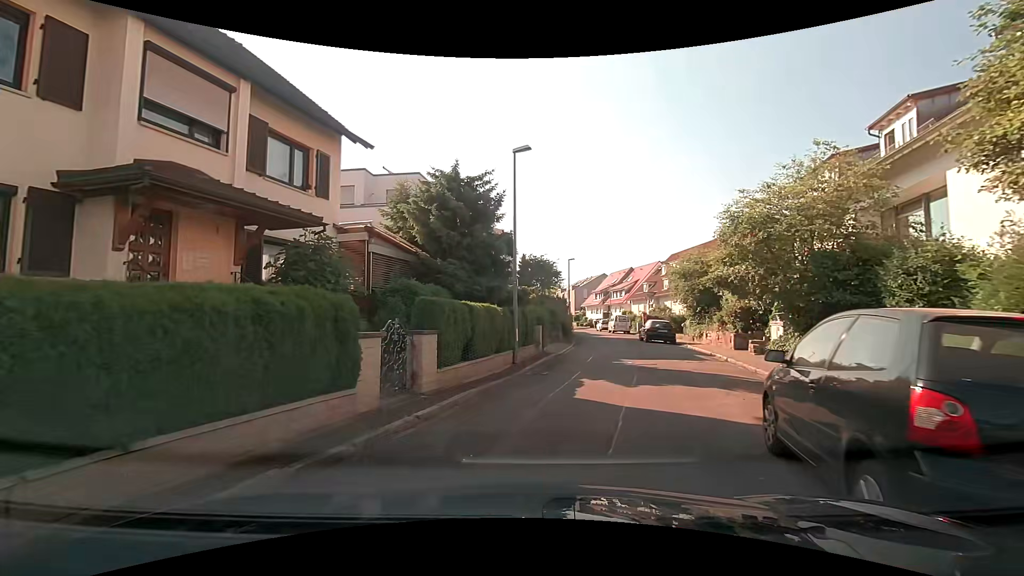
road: residential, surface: asphalt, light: Day
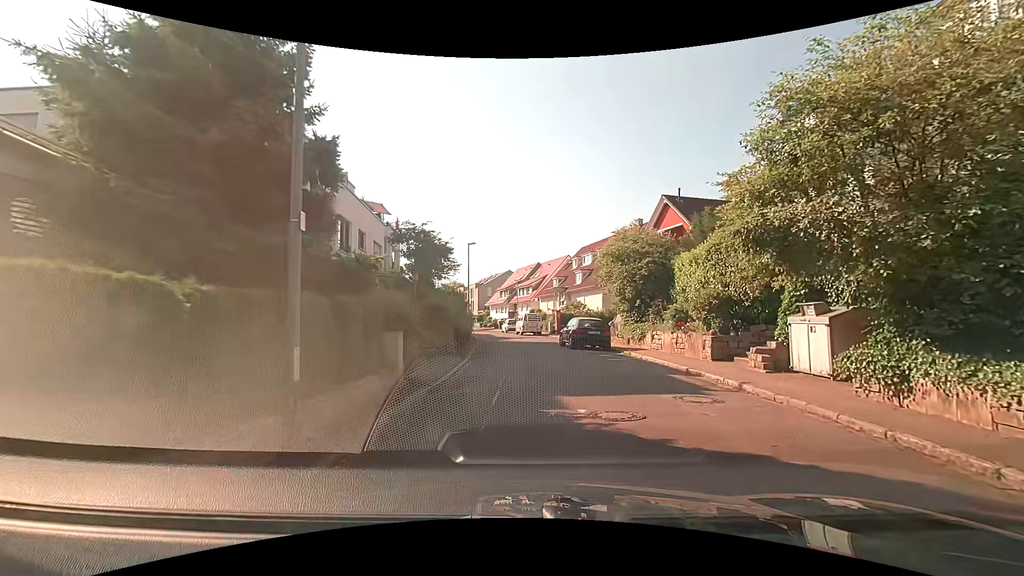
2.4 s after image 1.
(+0.7, +9.4) m; +9°
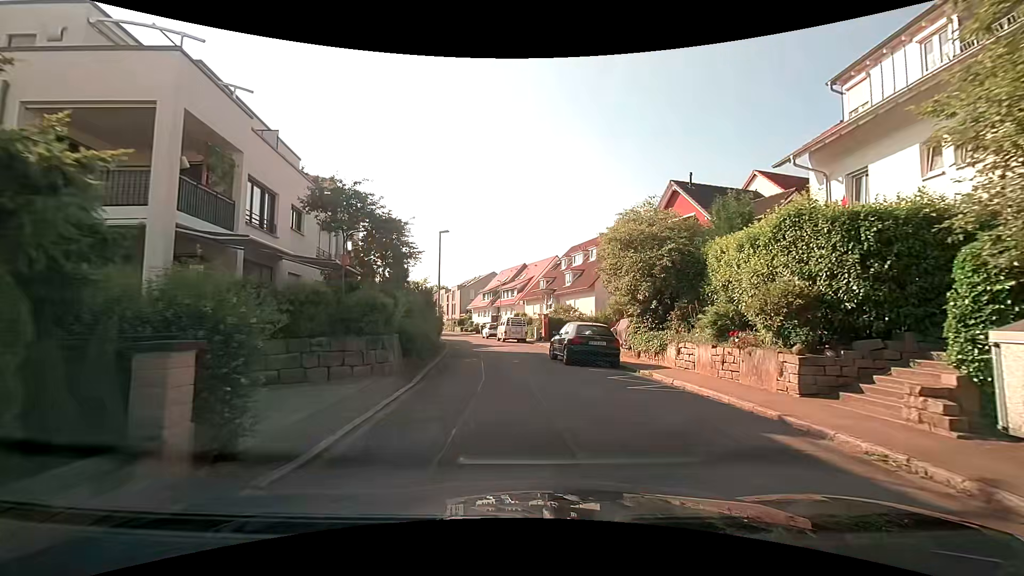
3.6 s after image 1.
(+0.3, +5.8) m; +2°
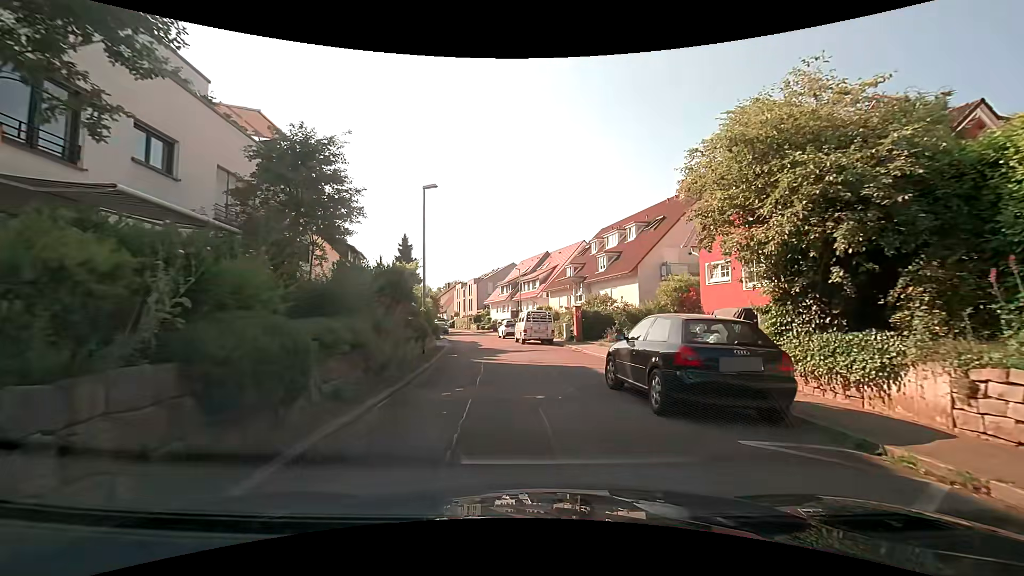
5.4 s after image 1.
(-0.1, +9.1) m; -3°
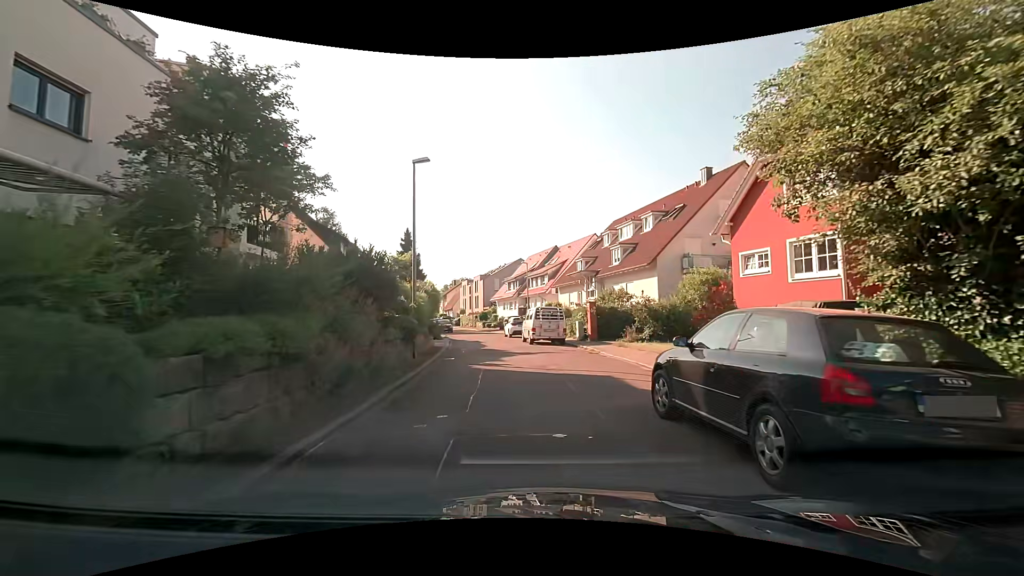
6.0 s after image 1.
(0.0, +2.9) m; +1°
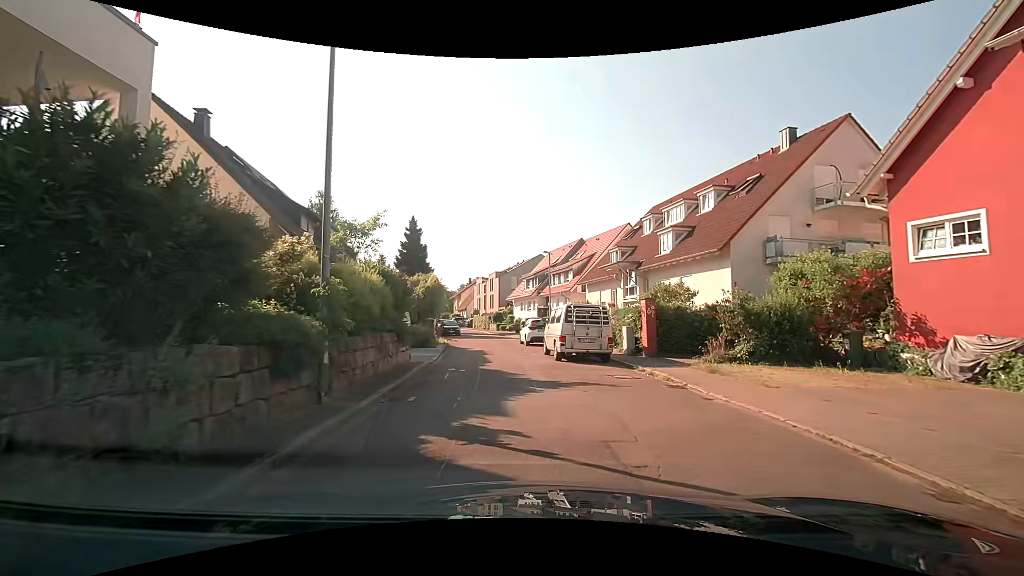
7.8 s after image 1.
(-0.4, +8.4) m; -4°
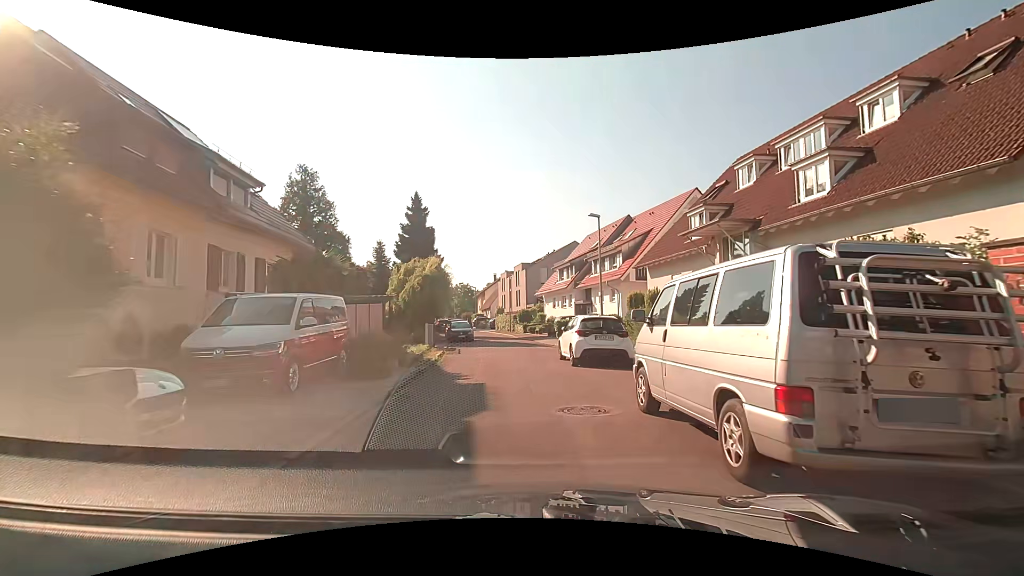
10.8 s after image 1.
(-0.5, +12.3) m; -4°
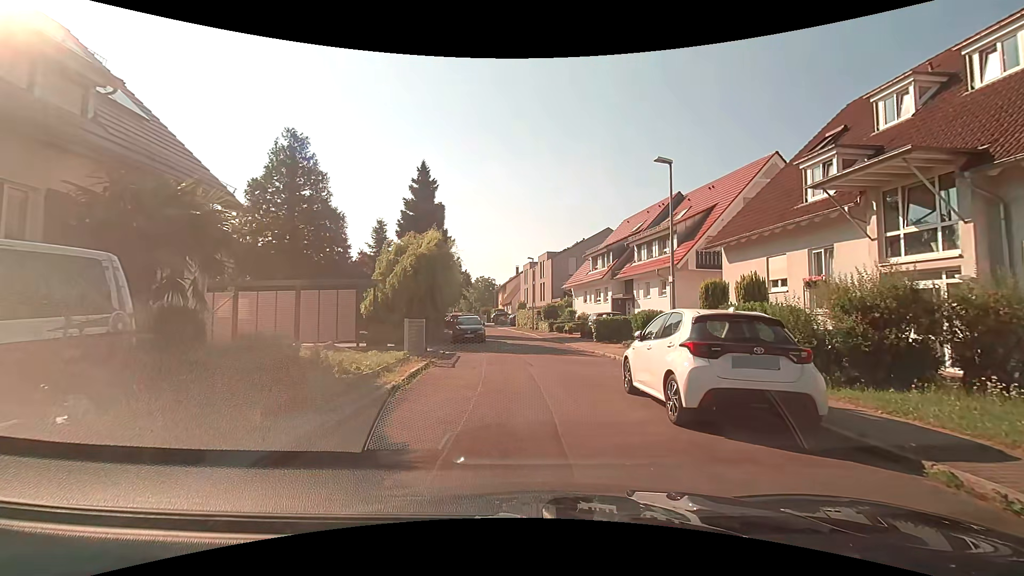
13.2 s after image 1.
(-0.1, +8.0) m; -2°
